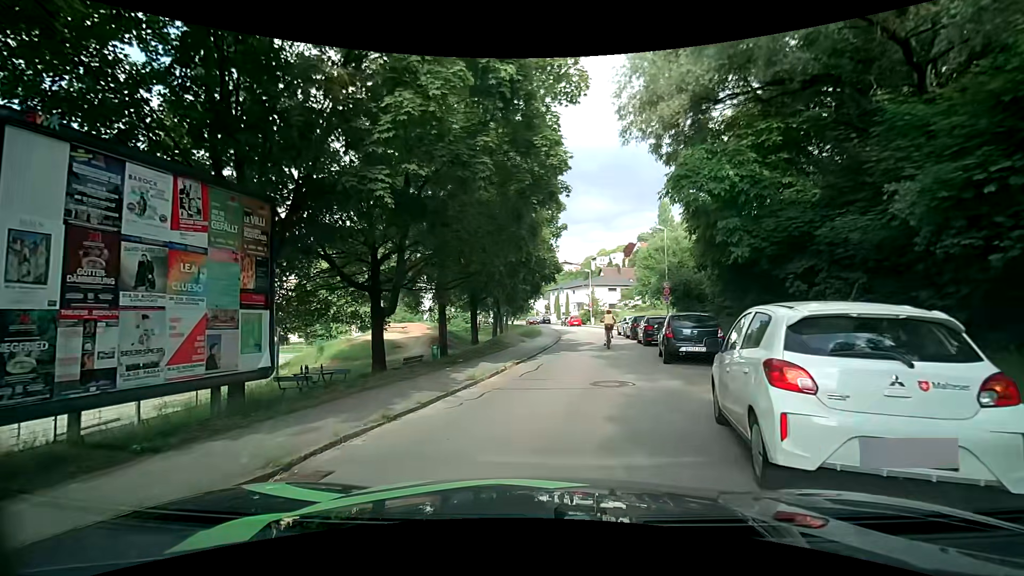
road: residential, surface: asphalt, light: Day
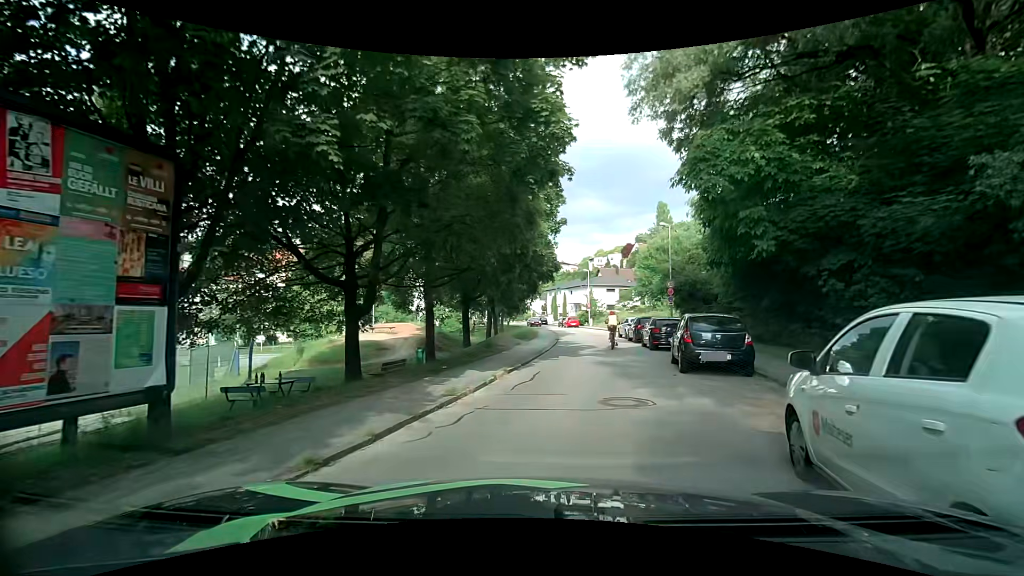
(+0.1, +2.2) m; 0°
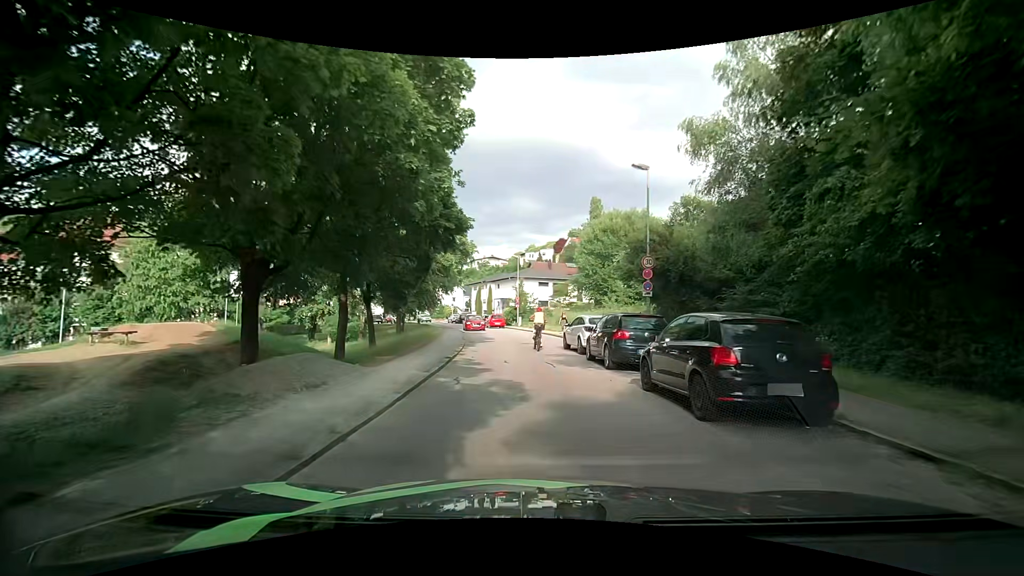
(+1.7, +15.4) m; +8°
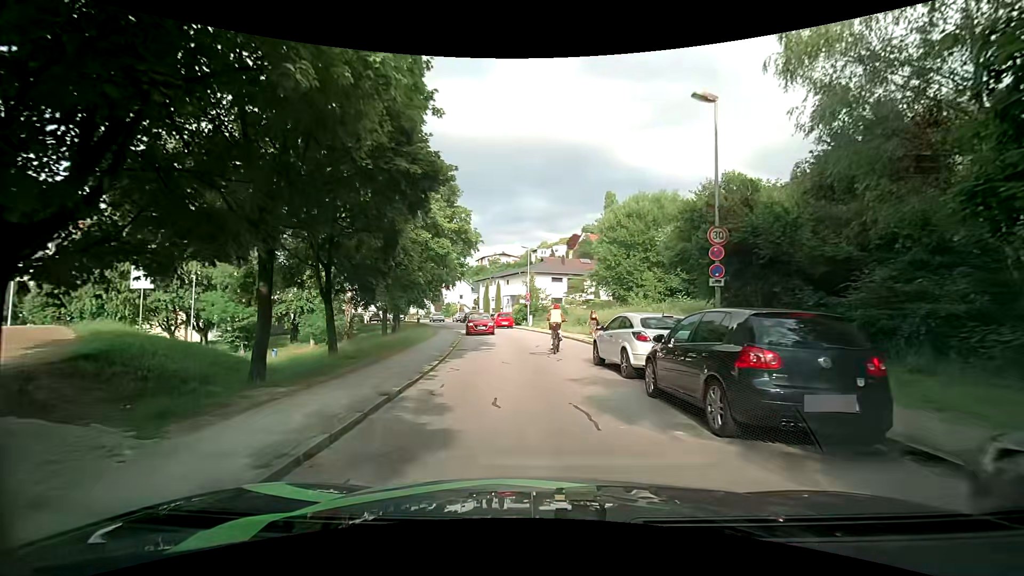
(0.0, +7.0) m; -1°
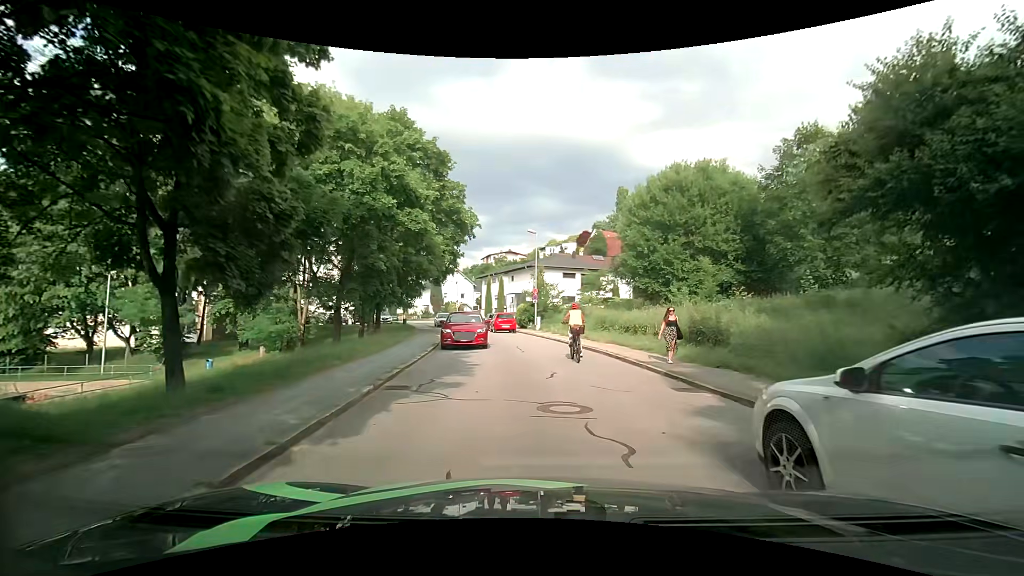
(0.0, +9.7) m; +1°
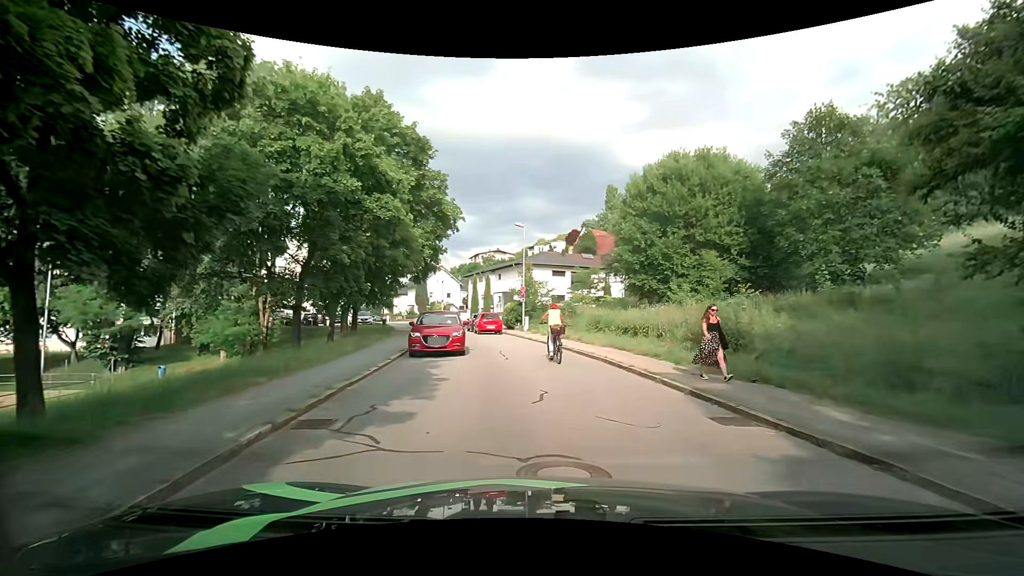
(0.0, +2.9) m; -1°
(+1, +10) (0, +20) (-2, +30) (-6, +39) (-9, +48) (-12, +58) (-15, +67) (-18, +77) (-23, +86) (-27, +95) m
